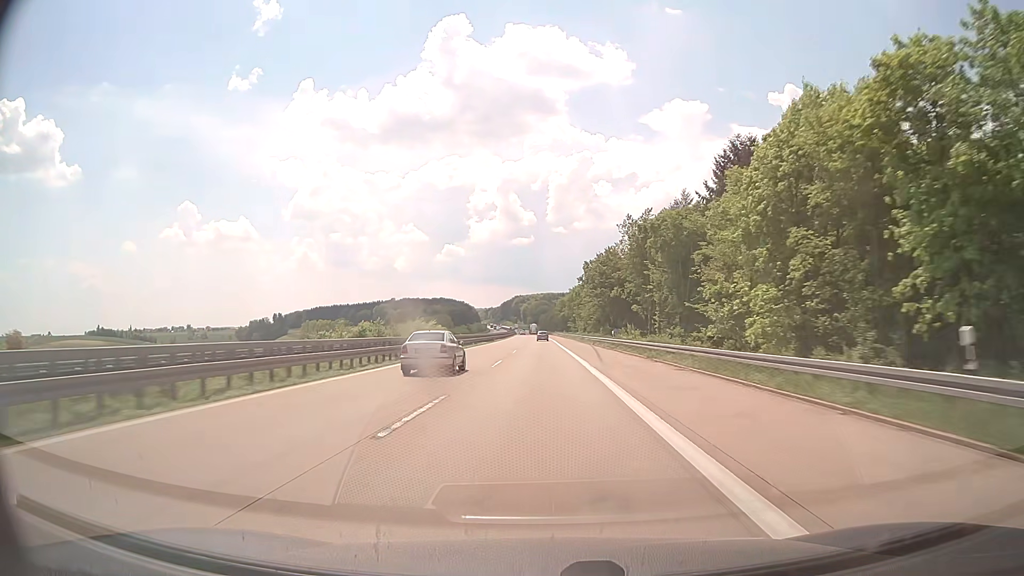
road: motorway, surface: concrete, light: Day
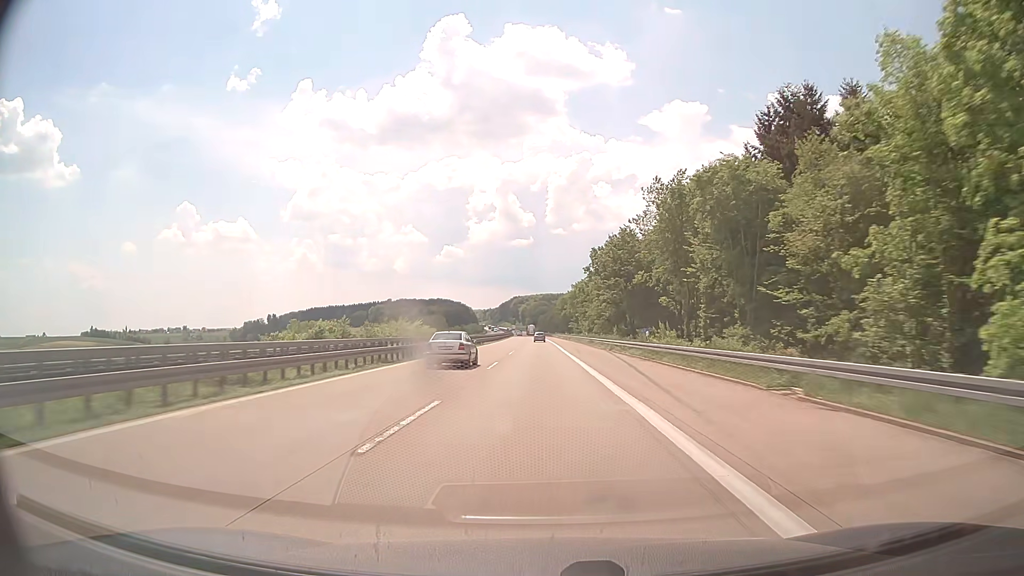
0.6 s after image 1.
(0.0, +19.0) m; 0°
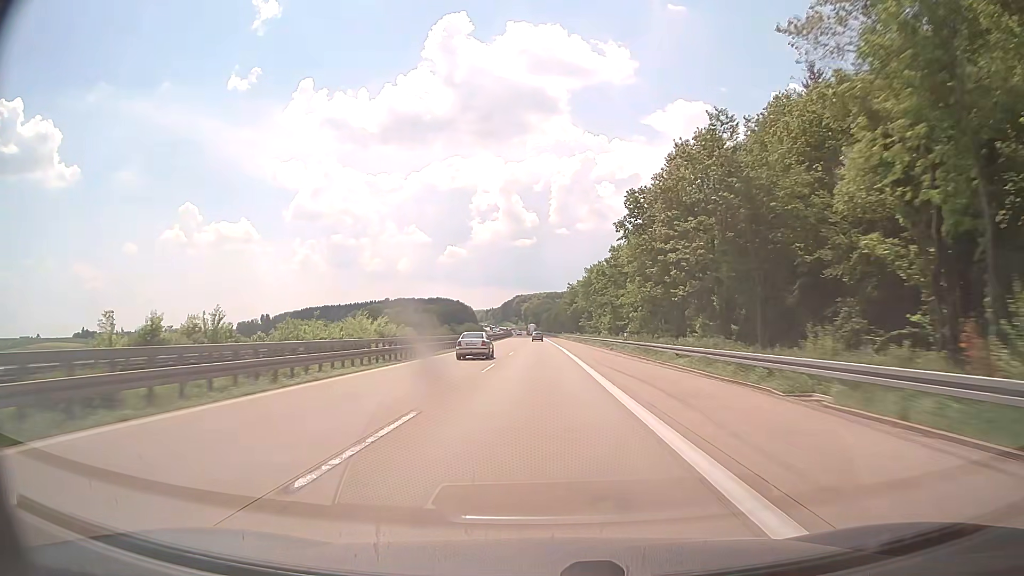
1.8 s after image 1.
(0.0, +37.8) m; 0°
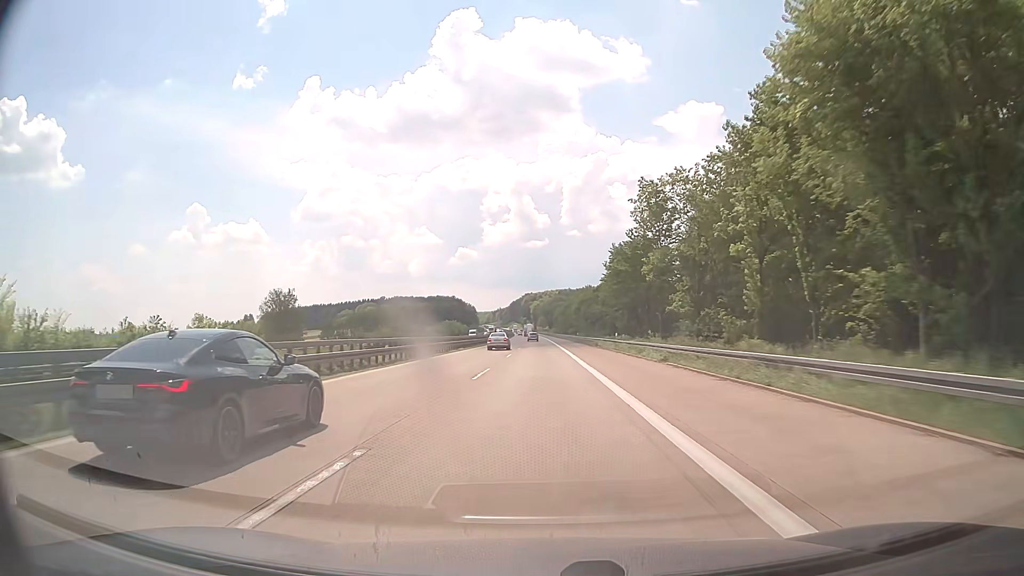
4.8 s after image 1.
(-0.7, +93.6) m; -1°
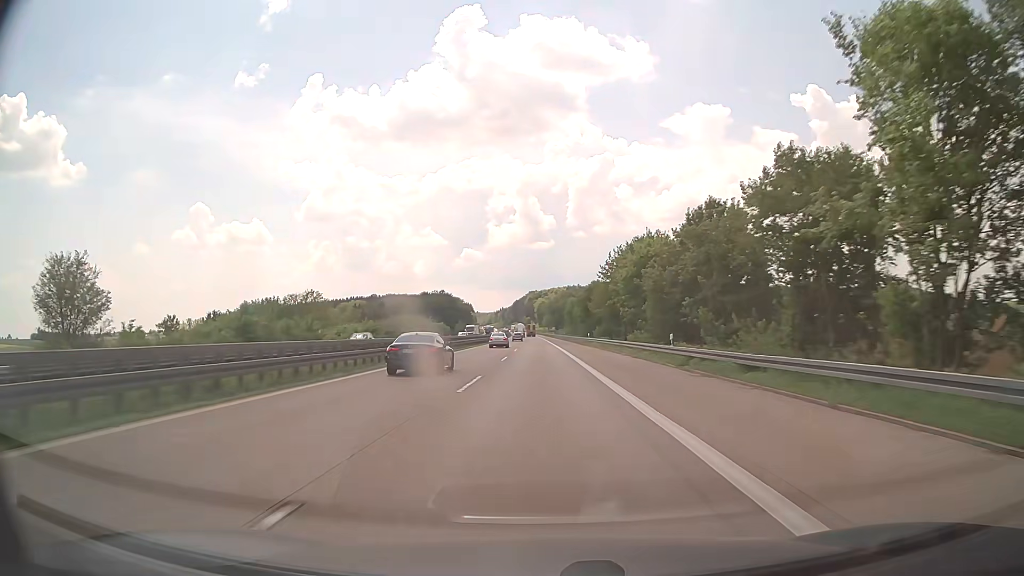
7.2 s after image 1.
(-0.5, +74.2) m; 0°
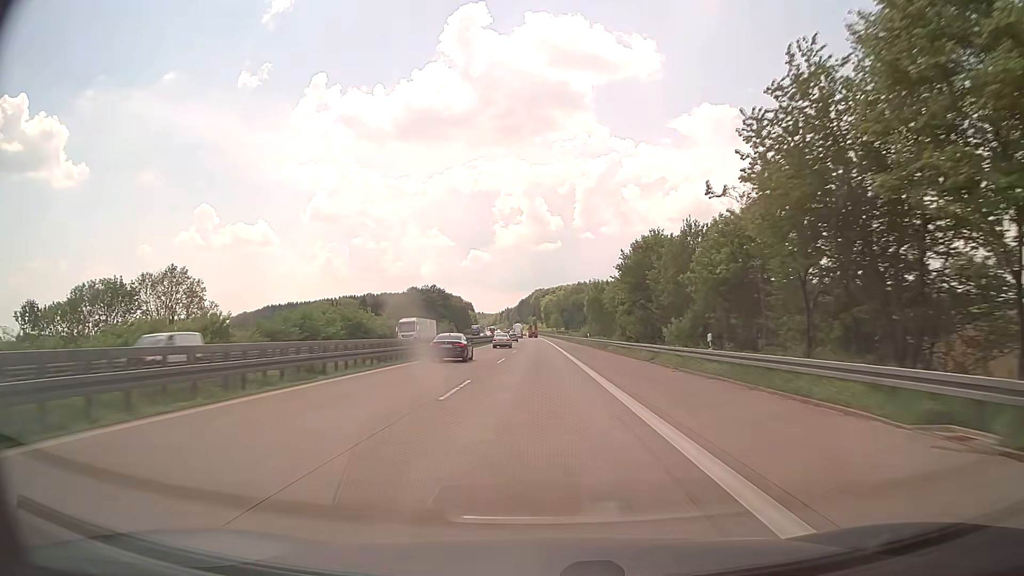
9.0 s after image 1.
(-0.3, +55.4) m; -1°
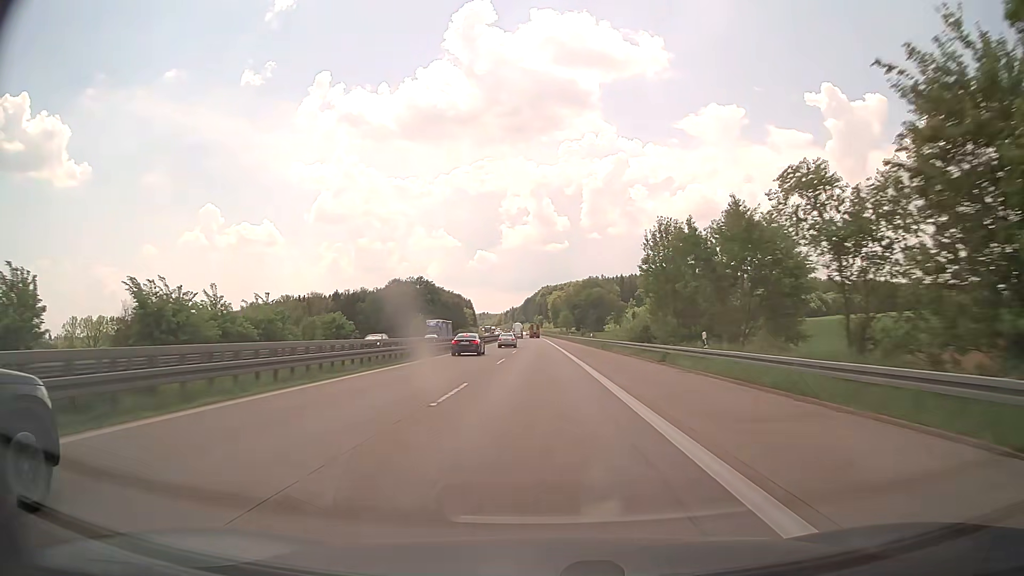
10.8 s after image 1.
(-0.3, +55.1) m; -1°
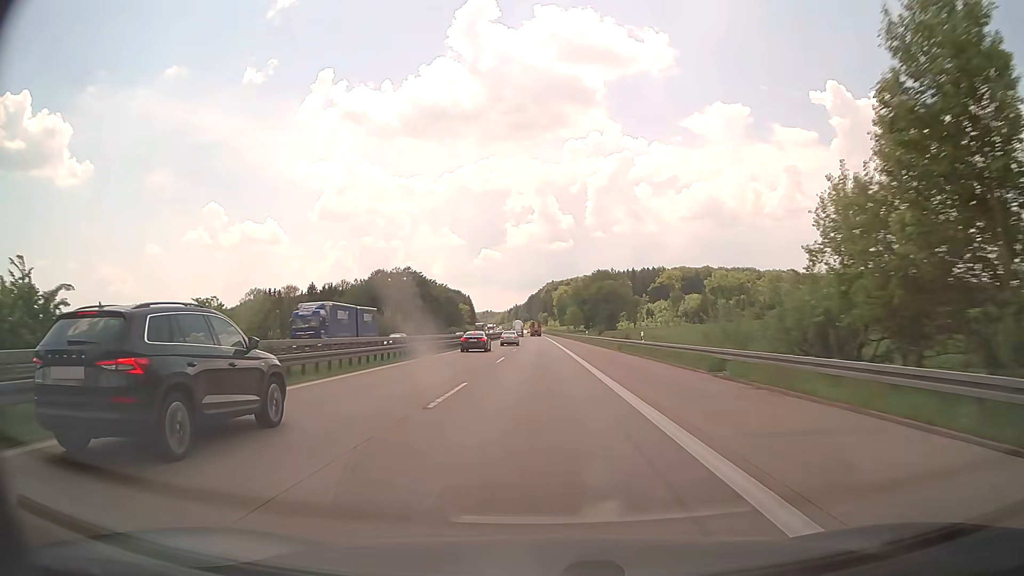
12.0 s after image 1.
(-0.1, +36.5) m; 0°
(0, +10) (0, +20) (0, +30) (0, +40) (0, +50) (0, +60) (-1, +70) (-1, +80) (-1, +90) (-1, +100) m
